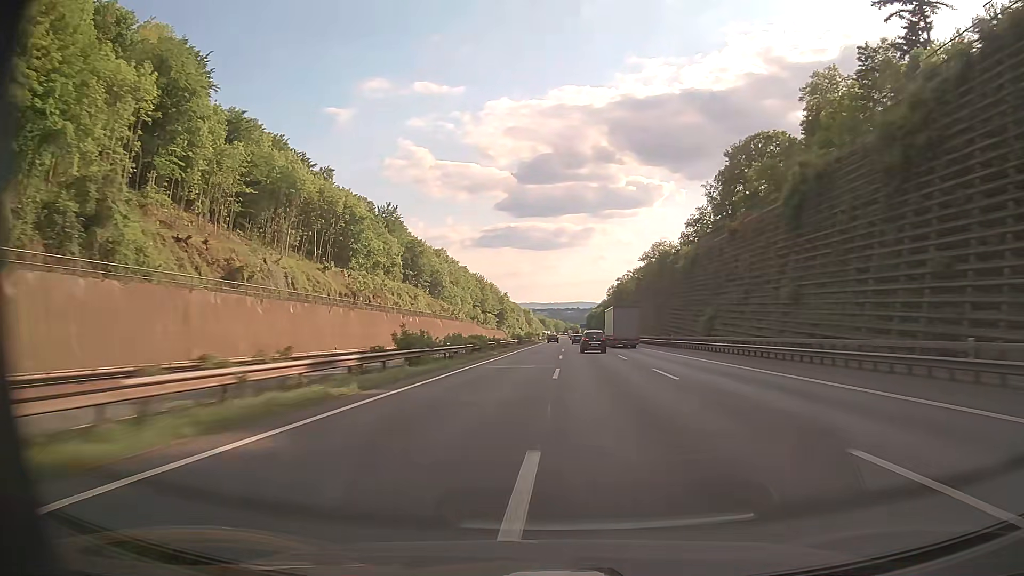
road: motorway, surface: asphalt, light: Day
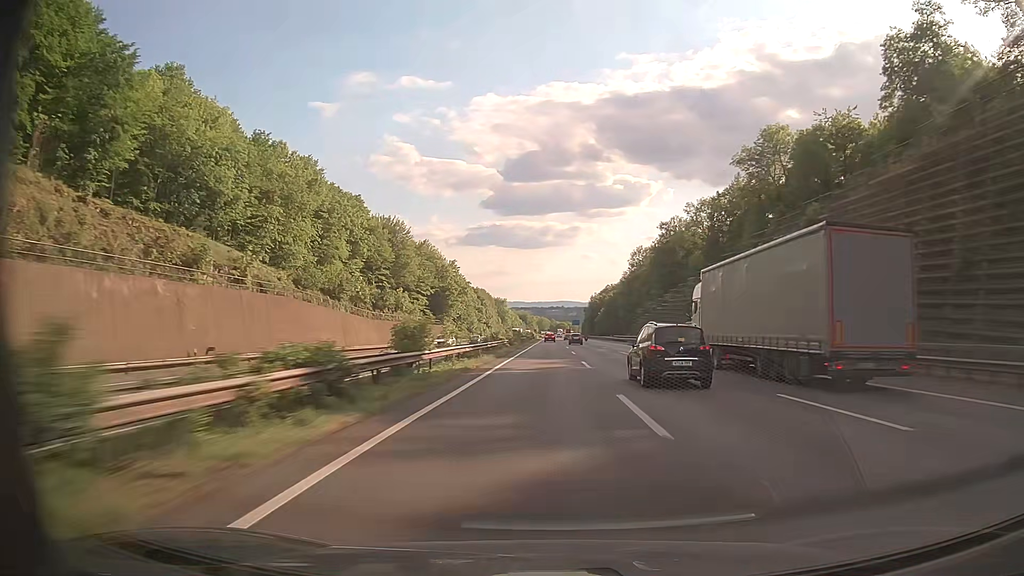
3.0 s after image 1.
(+1.4, +122.0) m; +1°
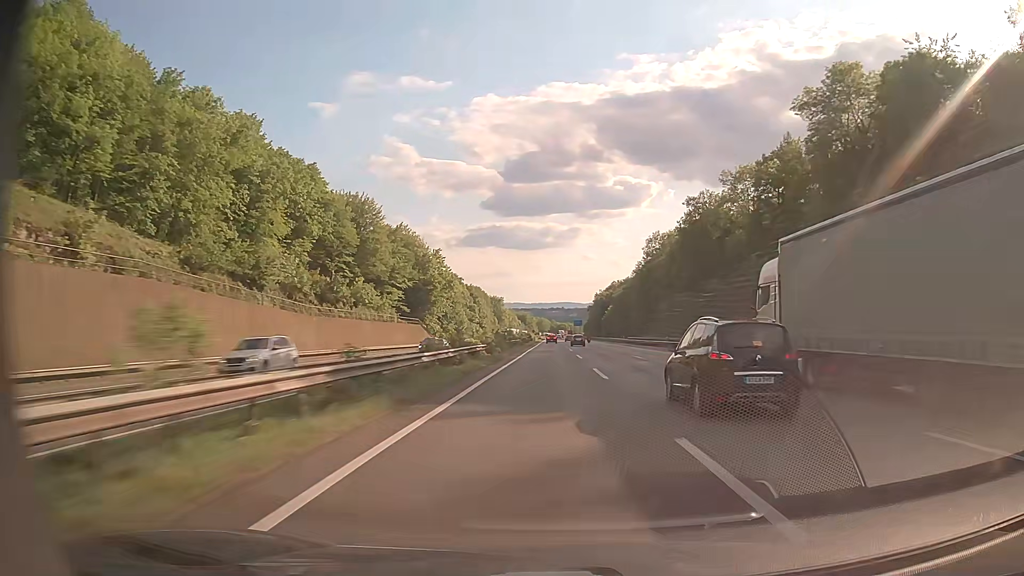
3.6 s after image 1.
(0.0, +24.3) m; 0°
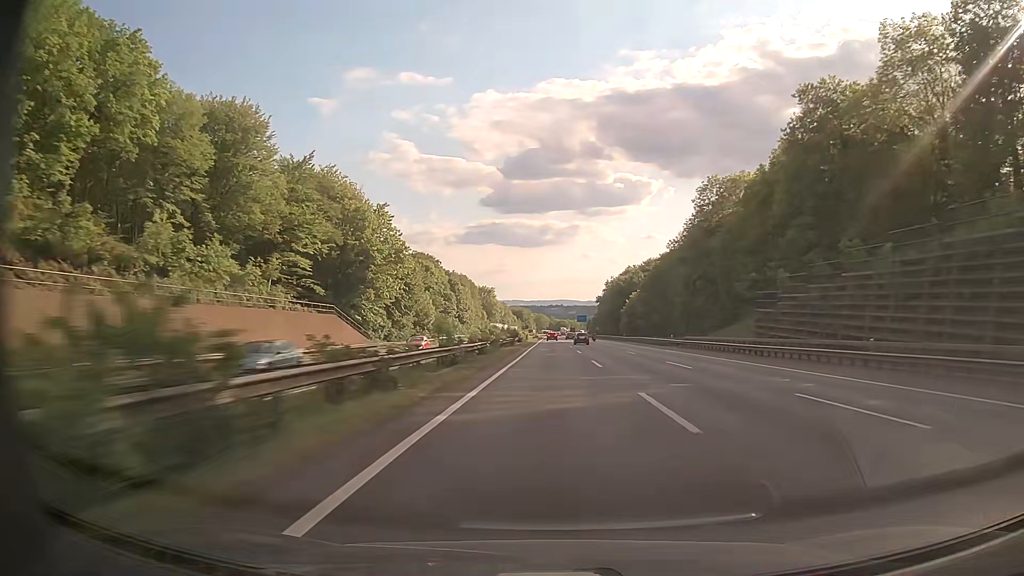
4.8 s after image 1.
(-0.3, +48.1) m; 0°
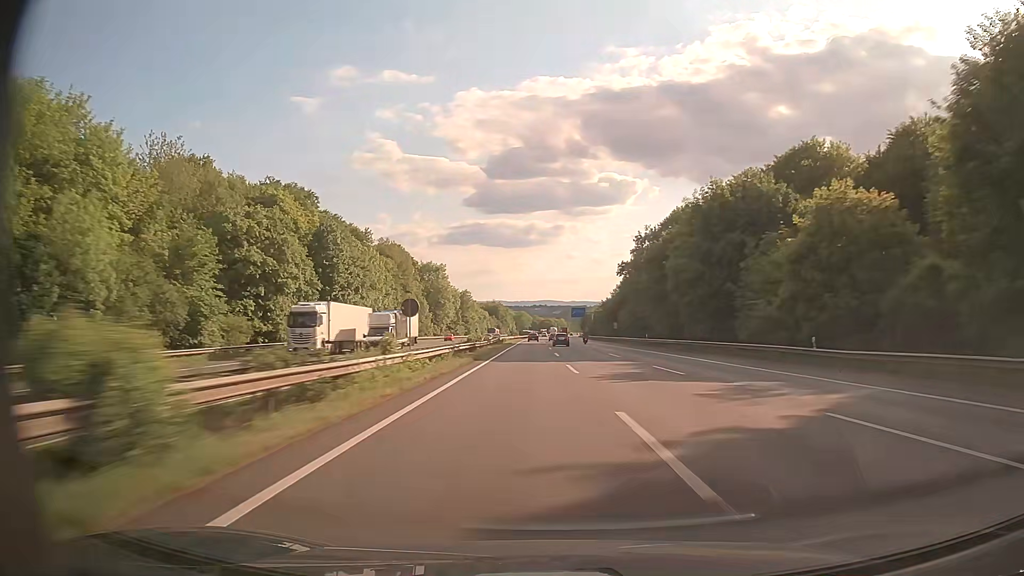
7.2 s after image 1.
(+1.0, +94.2) m; +1°
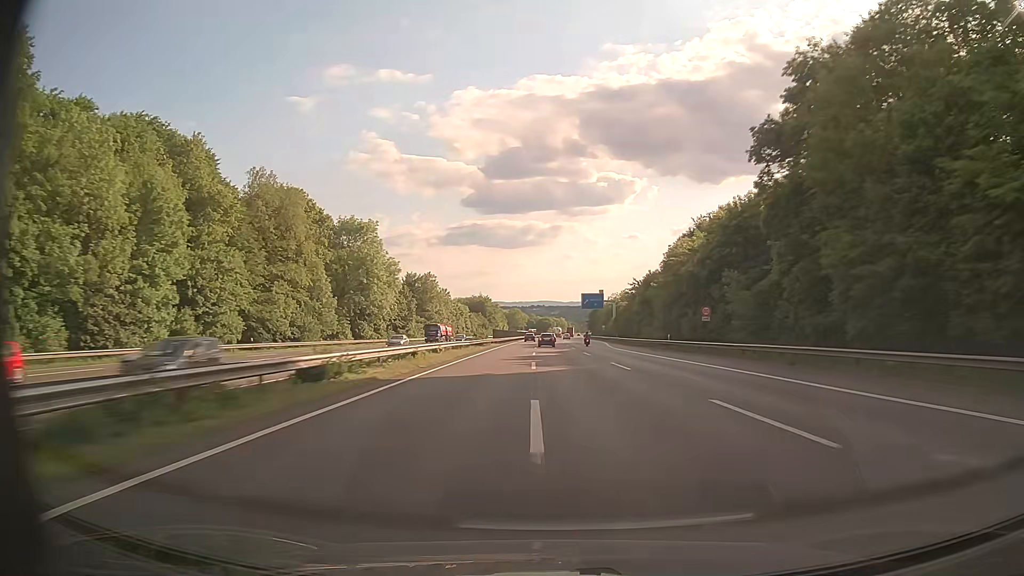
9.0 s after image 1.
(0.0, +69.1) m; 0°
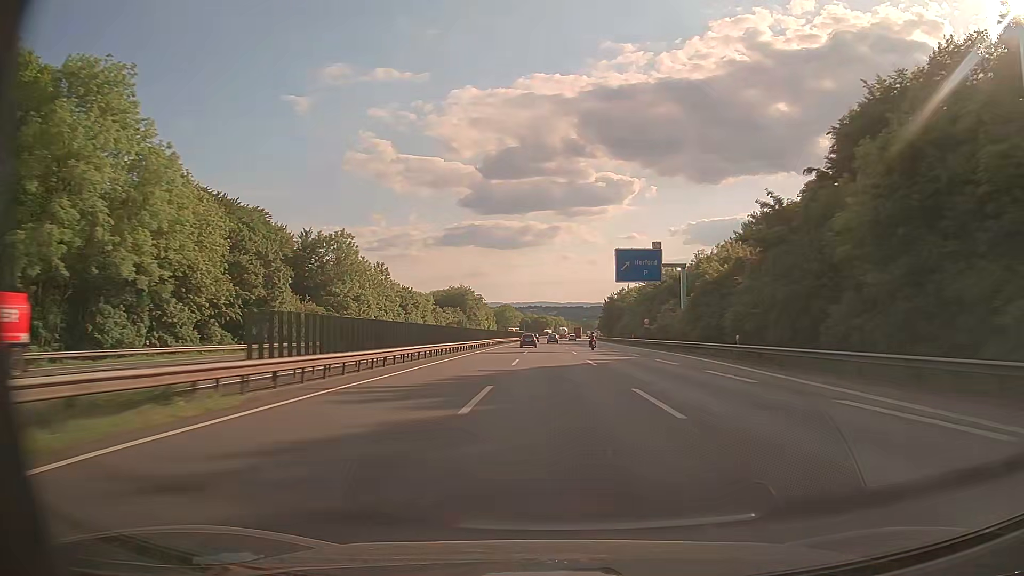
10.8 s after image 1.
(+0.1, +68.4) m; 0°
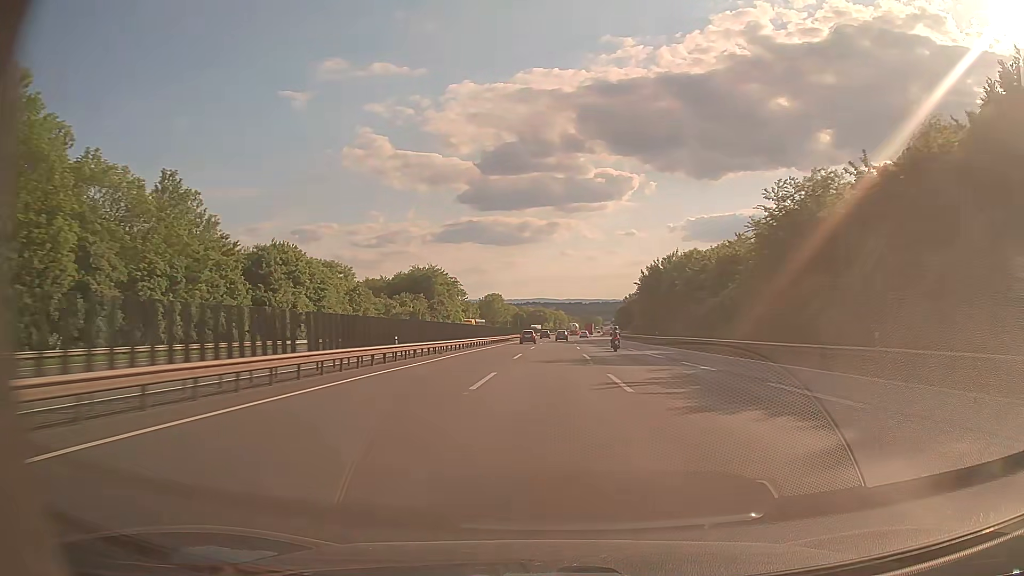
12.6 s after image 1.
(+0.1, +67.8) m; 0°
(0, +10) (0, +20) (0, +30) (0, +40) (0, +50) (0, +60) (+1, +70) (+1, +80) (+1, +90) (+1, +100) m
